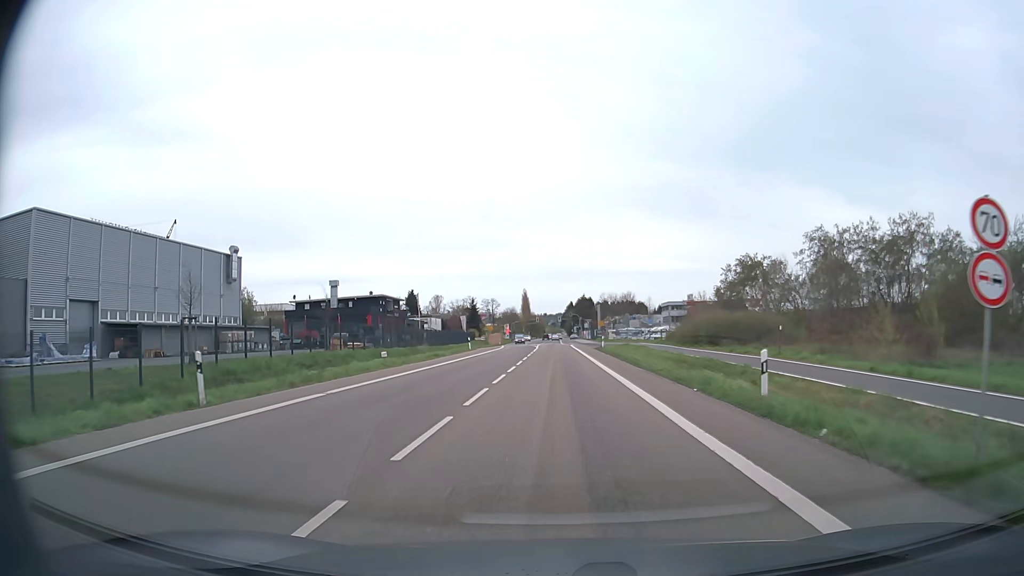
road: secondary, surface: asphalt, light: Day
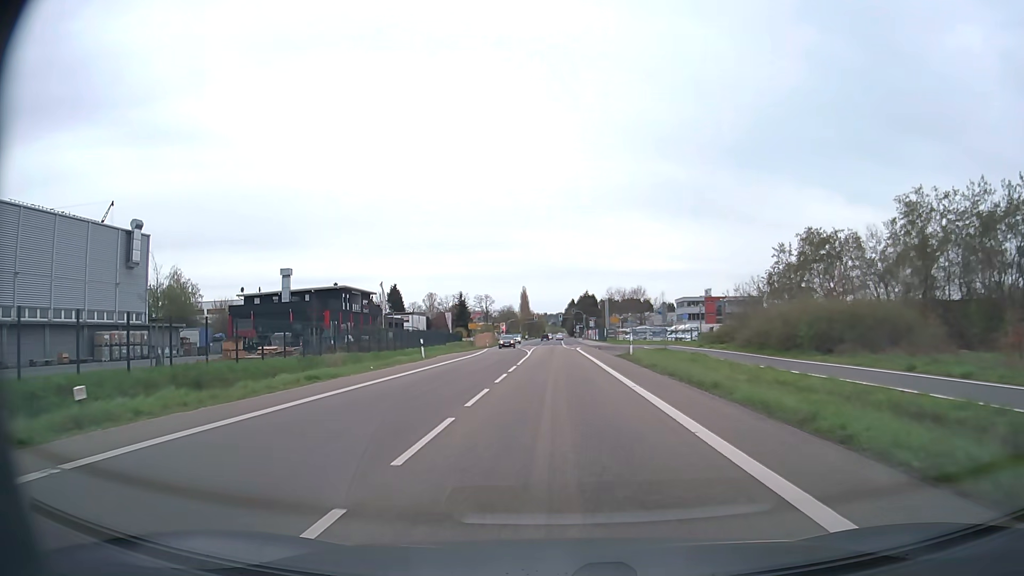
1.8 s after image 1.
(+0.1, +23.1) m; 0°
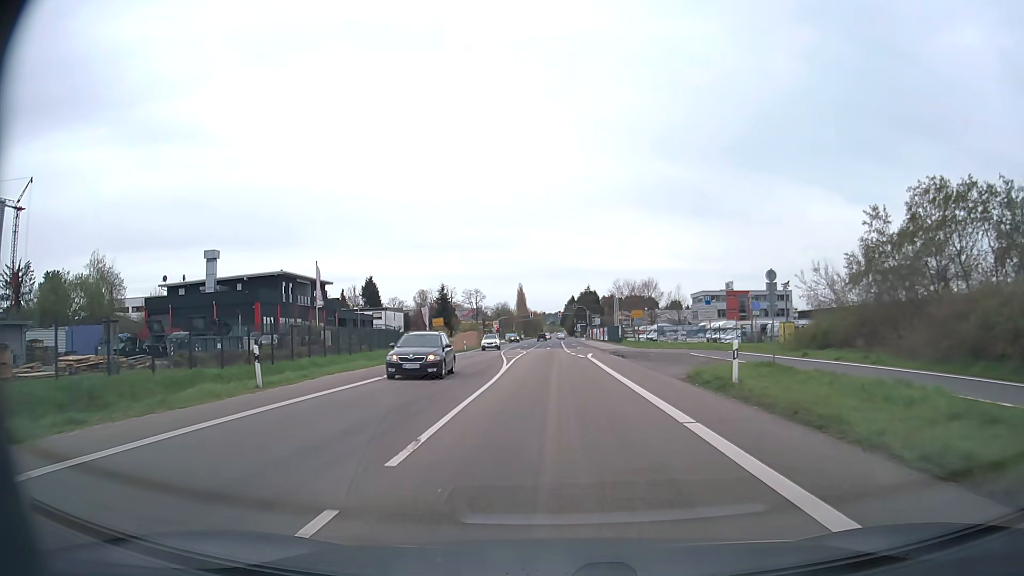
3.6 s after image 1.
(0.0, +23.4) m; 0°
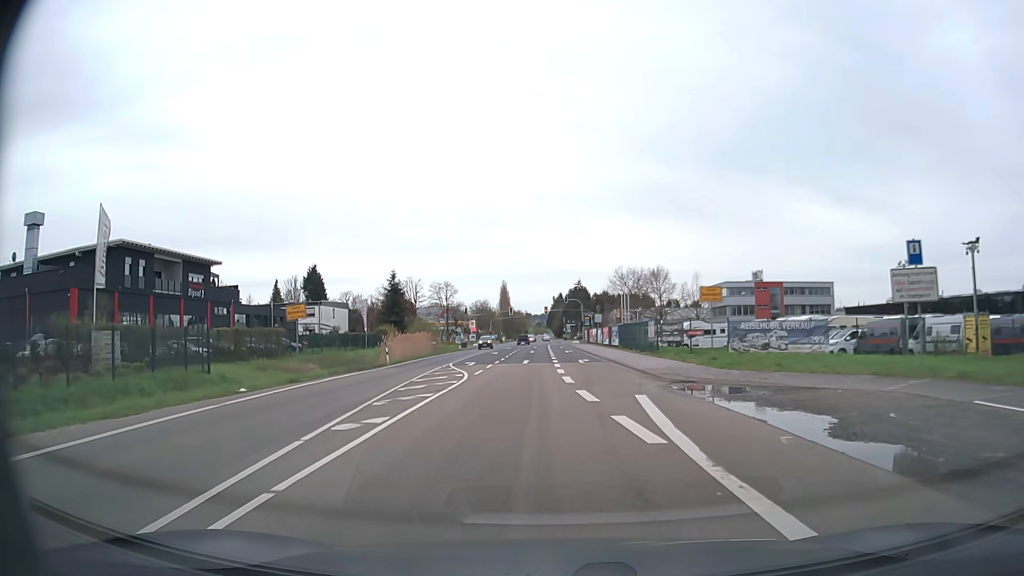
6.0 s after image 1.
(+0.3, +31.0) m; +1°
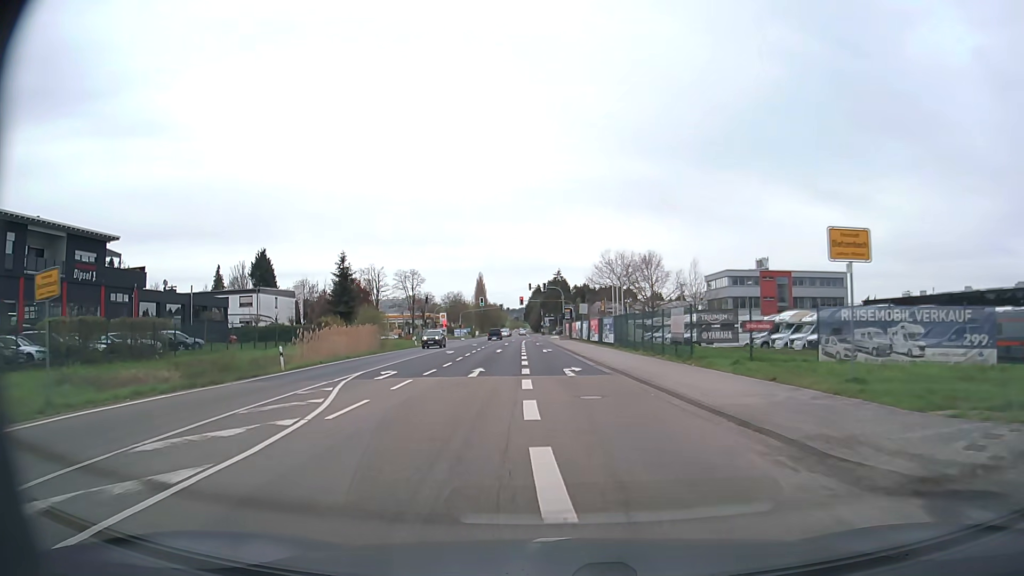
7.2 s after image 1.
(+0.2, +15.0) m; +2°
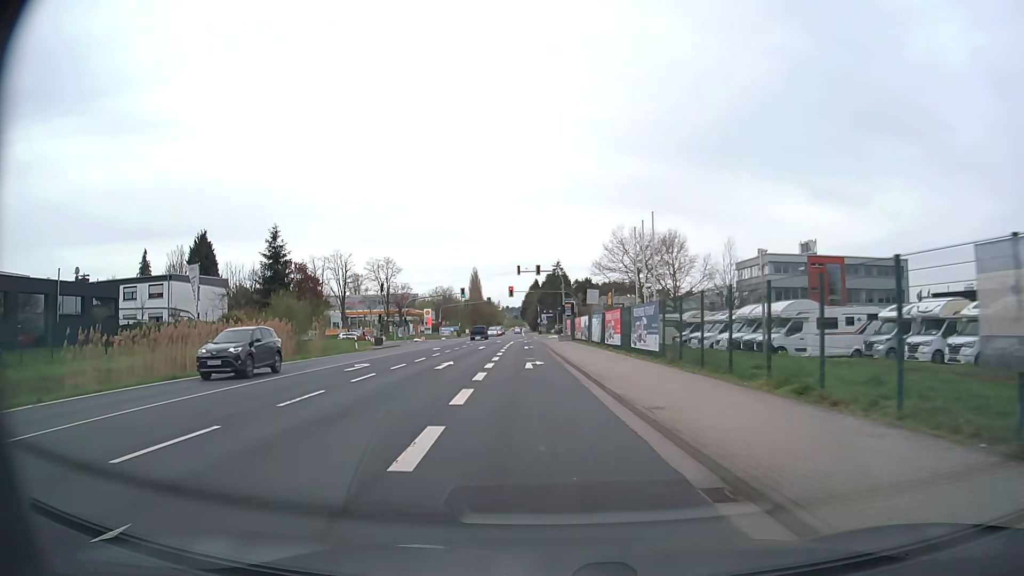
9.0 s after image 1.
(+0.2, +21.2) m; 0°
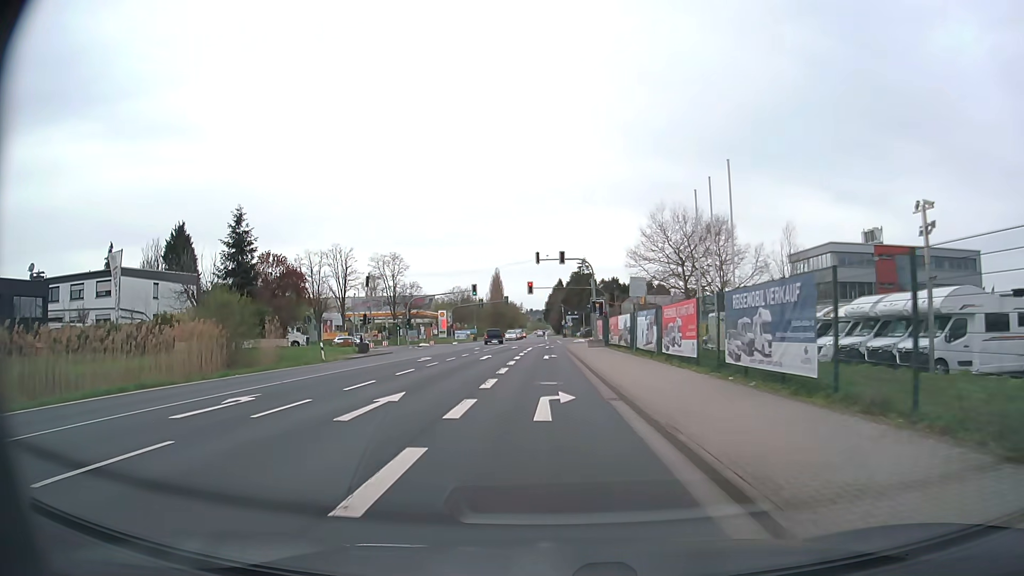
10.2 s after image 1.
(-0.2, +12.8) m; -2°
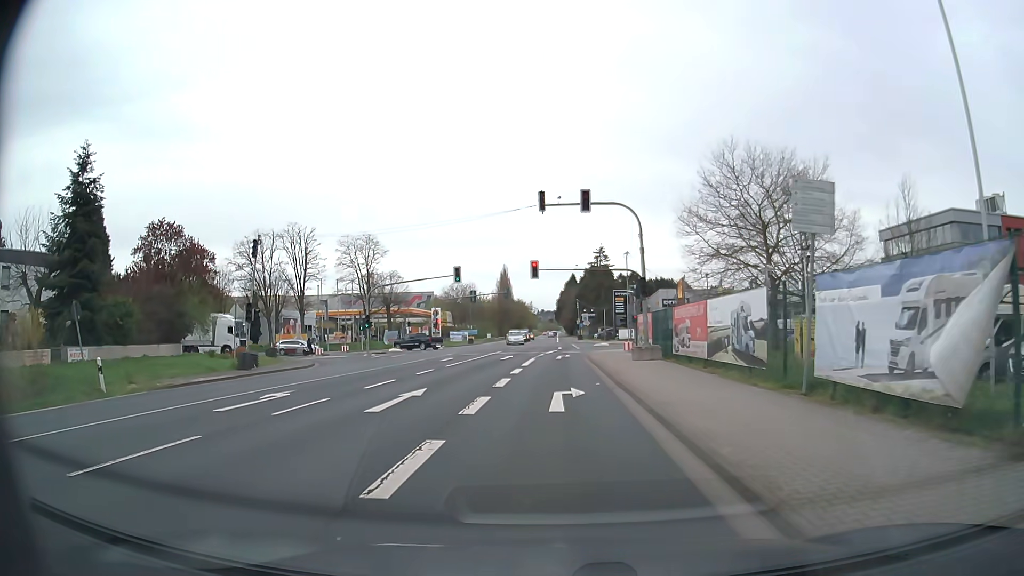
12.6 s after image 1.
(-0.3, +21.9) m; -1°
(0, +10) (0, +20) (0, +30) (0, +40) (+1, +50) (+6, +59) (+13, +65) (+23, +68) (+33, +68) (+43, +68) m
